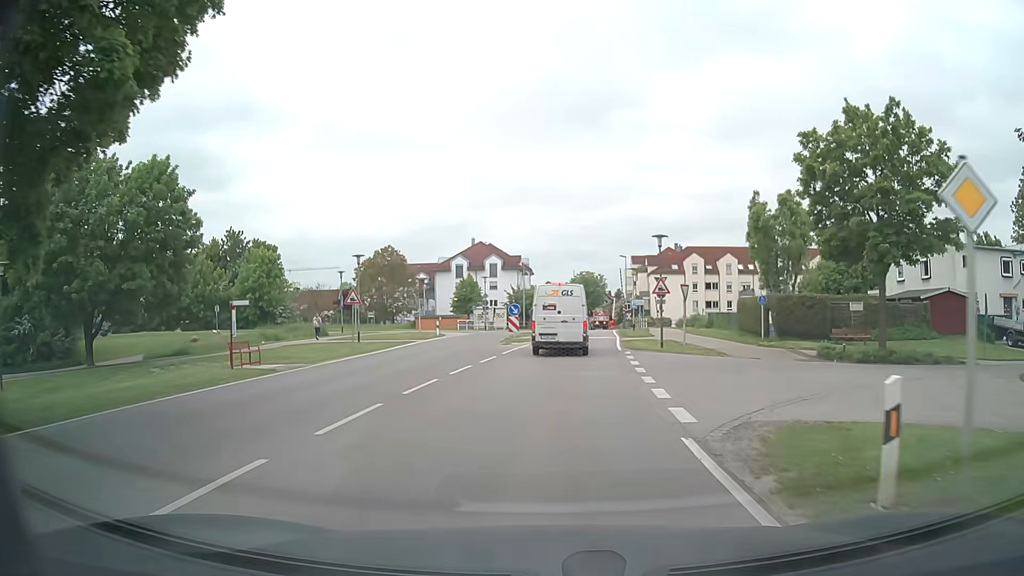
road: tertiary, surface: asphalt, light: Day
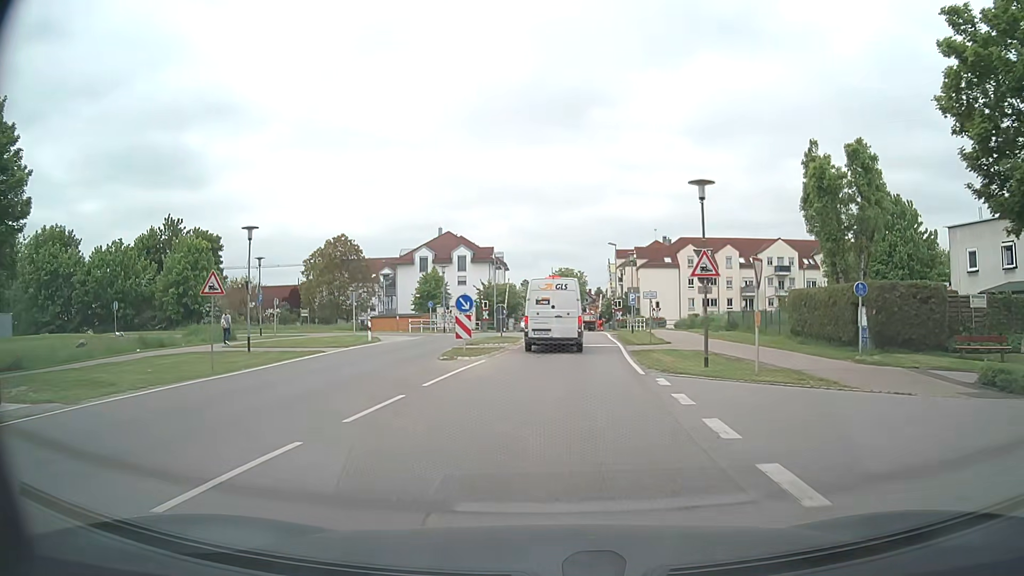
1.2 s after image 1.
(+0.2, +12.4) m; +2°
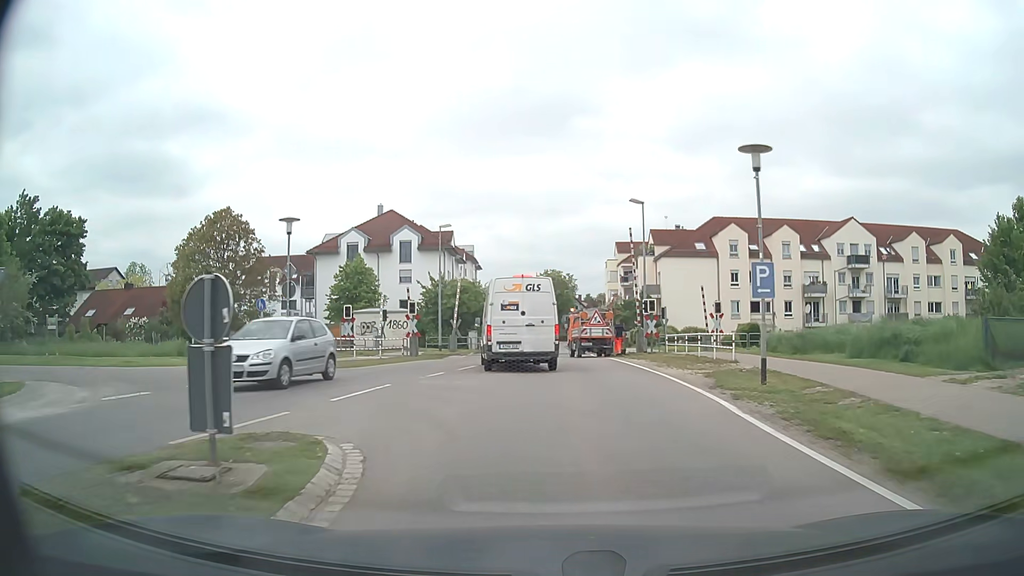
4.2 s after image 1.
(+0.6, +28.0) m; +2°
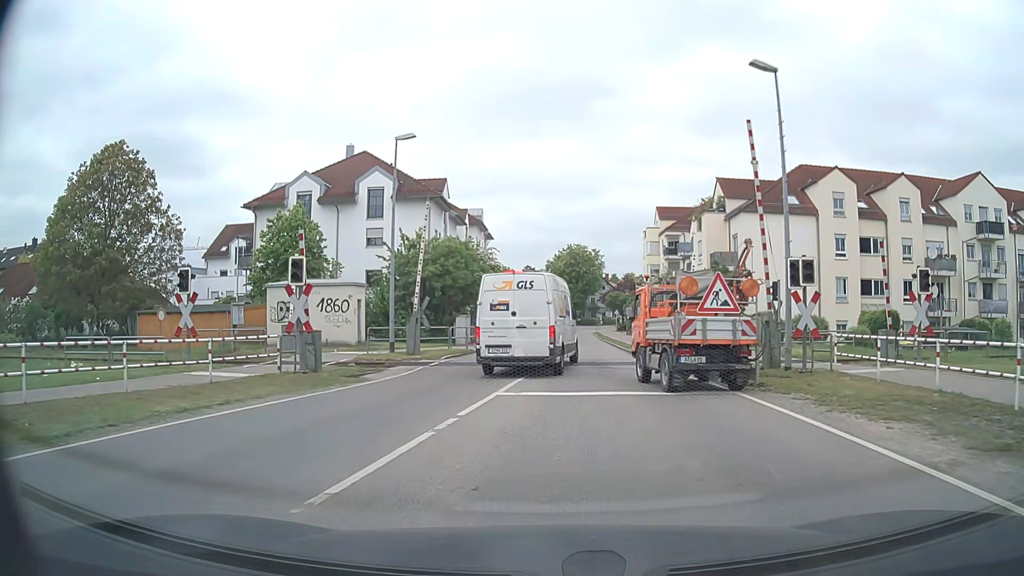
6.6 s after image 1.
(-0.4, +19.3) m; -2°
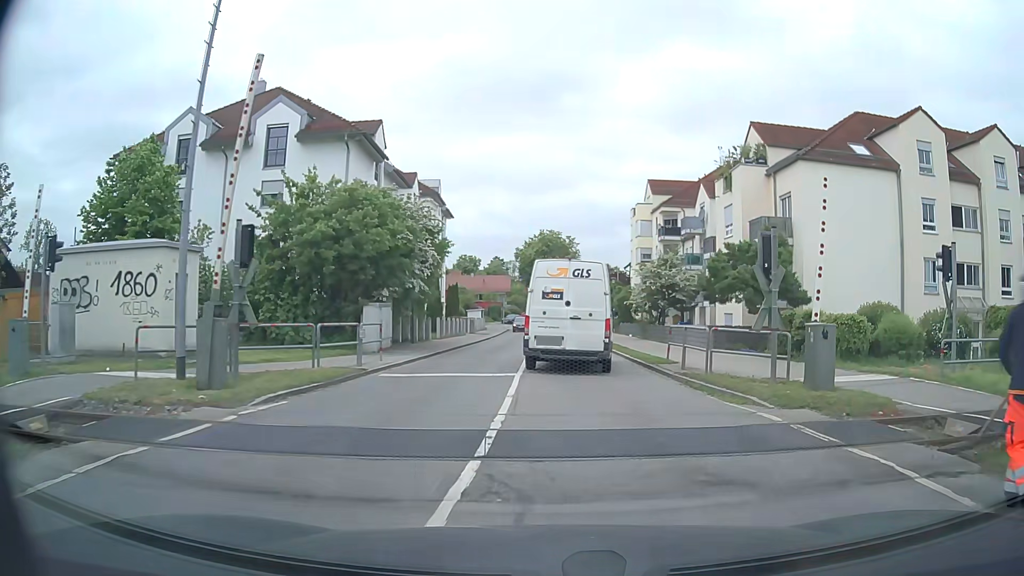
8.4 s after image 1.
(+0.1, +14.2) m; +3°
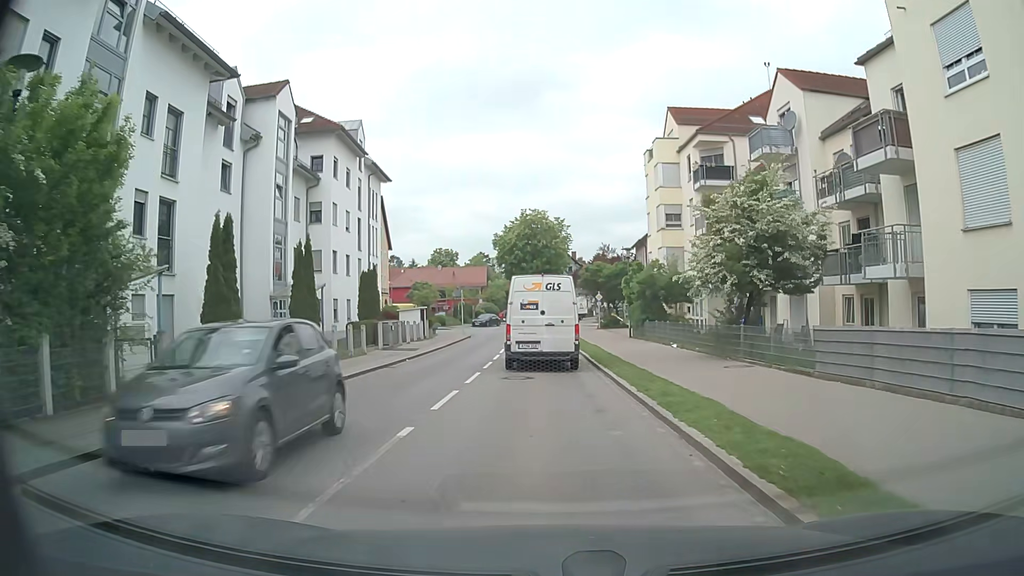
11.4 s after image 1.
(+1.1, +24.2) m; 0°
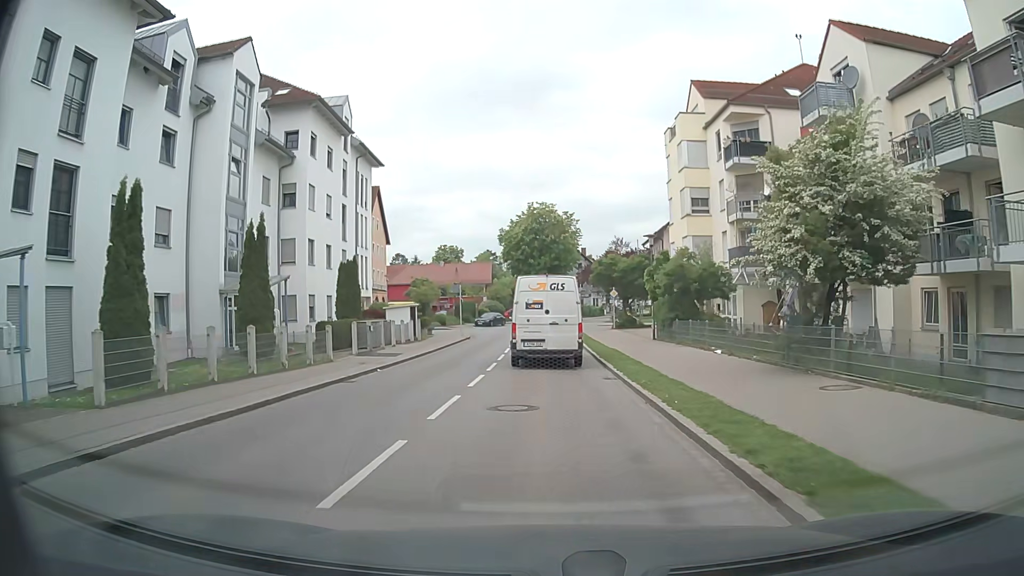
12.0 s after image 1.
(0.0, +5.7) m; 0°
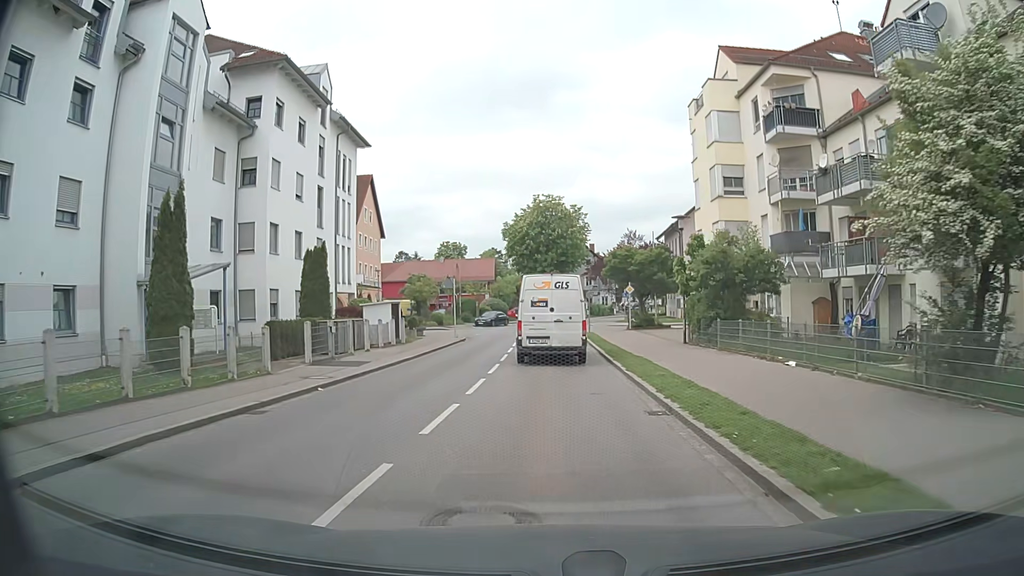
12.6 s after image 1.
(0.0, +5.9) m; -1°
